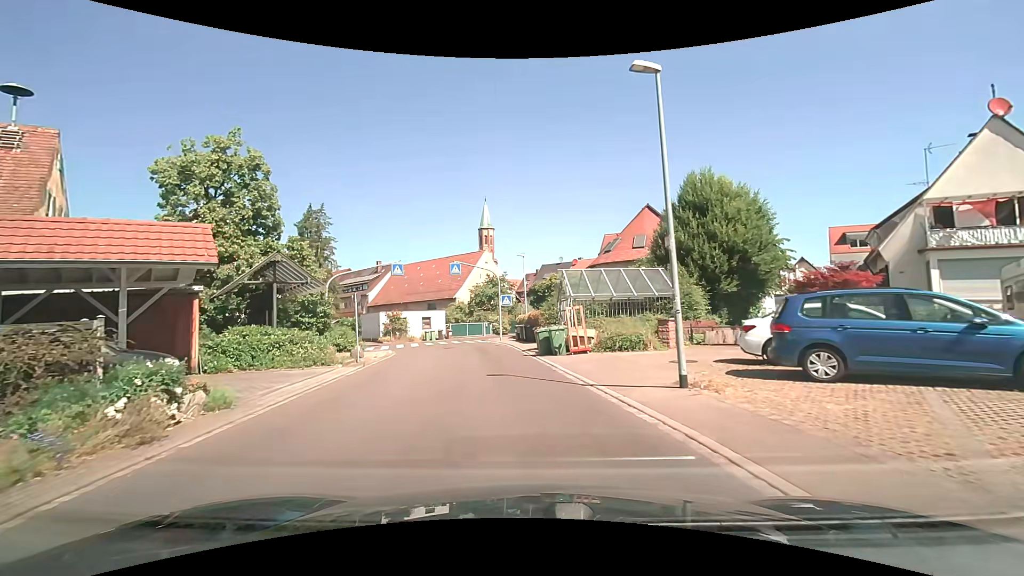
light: Day
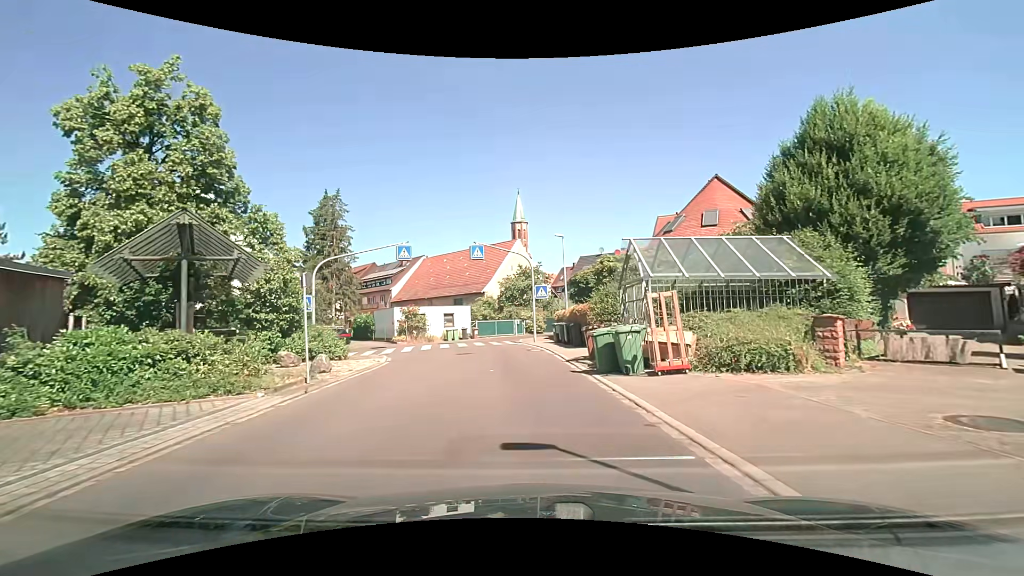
(-0.2, +7.6) m; -3°
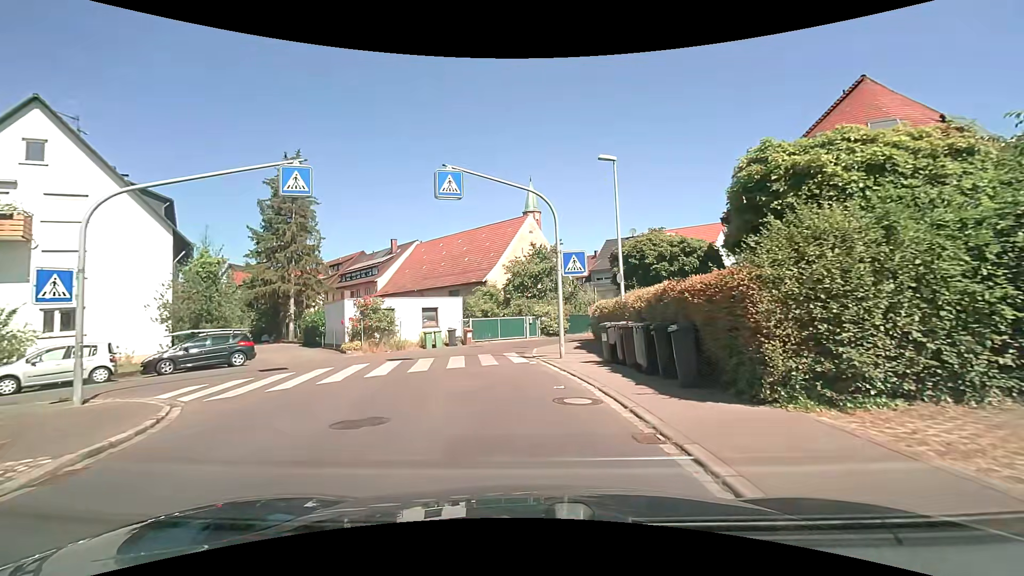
(-0.2, +14.1) m; -1°
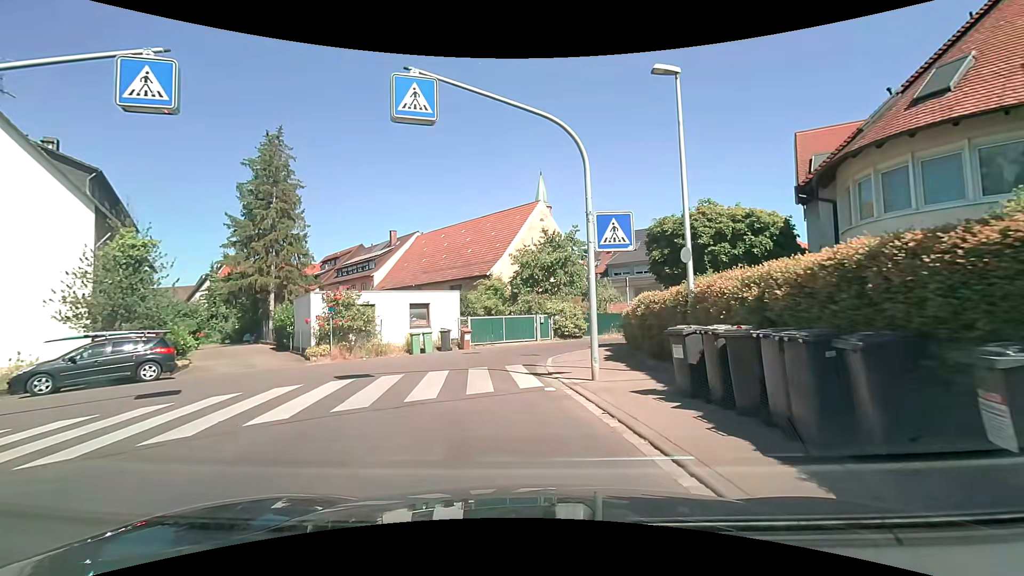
(-0.1, +5.6) m; -3°
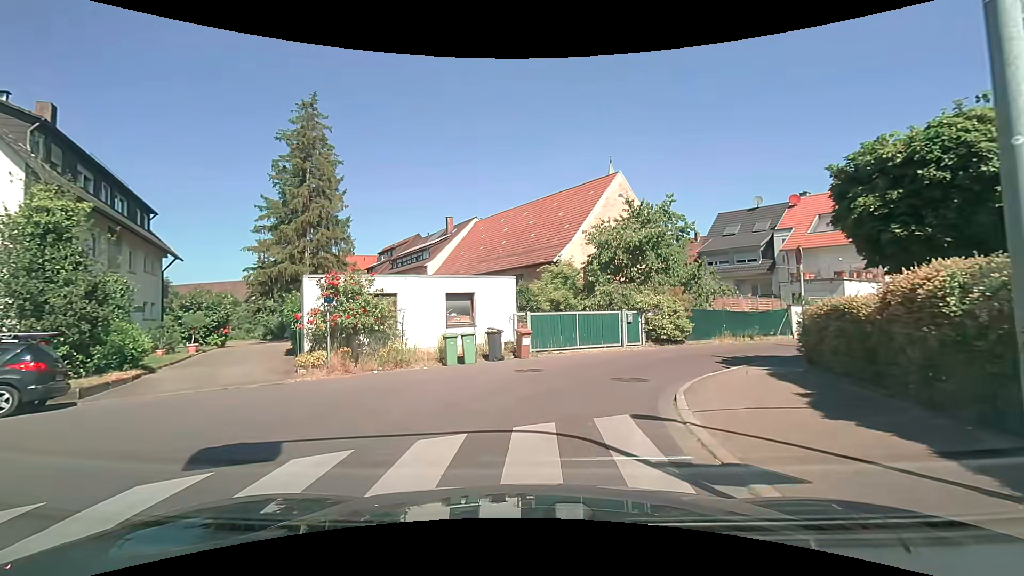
(-0.2, +7.4) m; -9°
